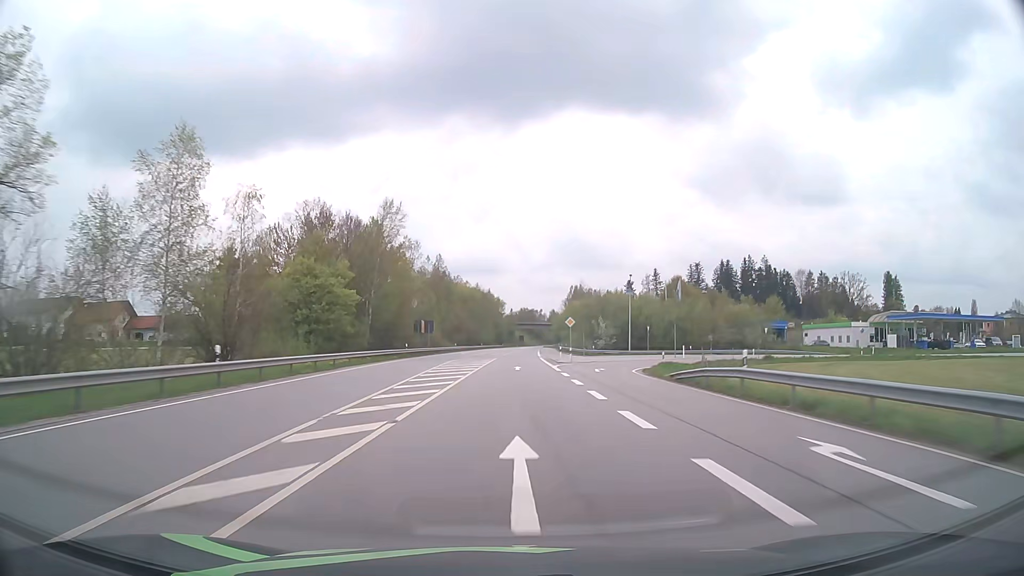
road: primary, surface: asphalt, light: Day
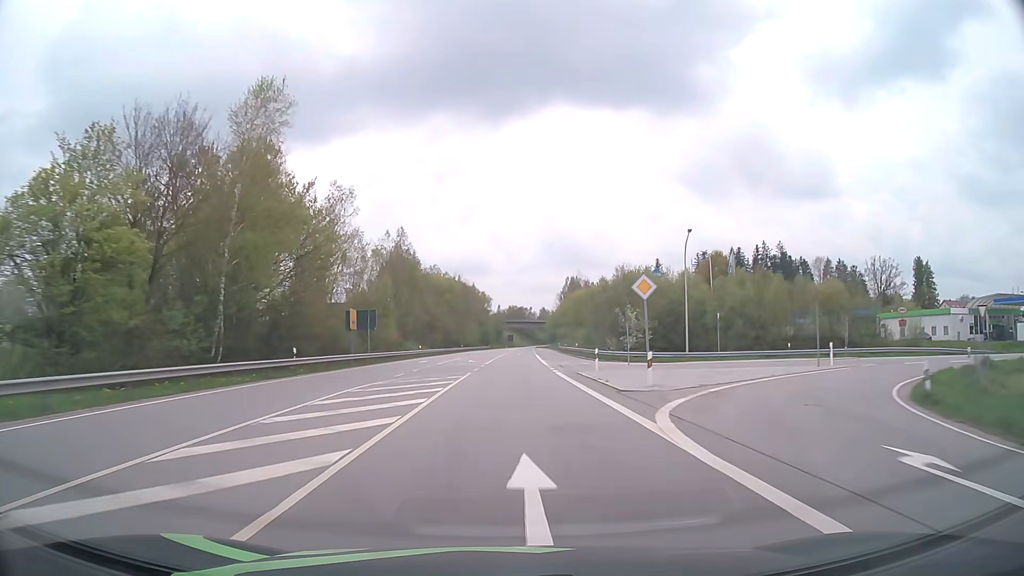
(+0.3, +31.6) m; +1°
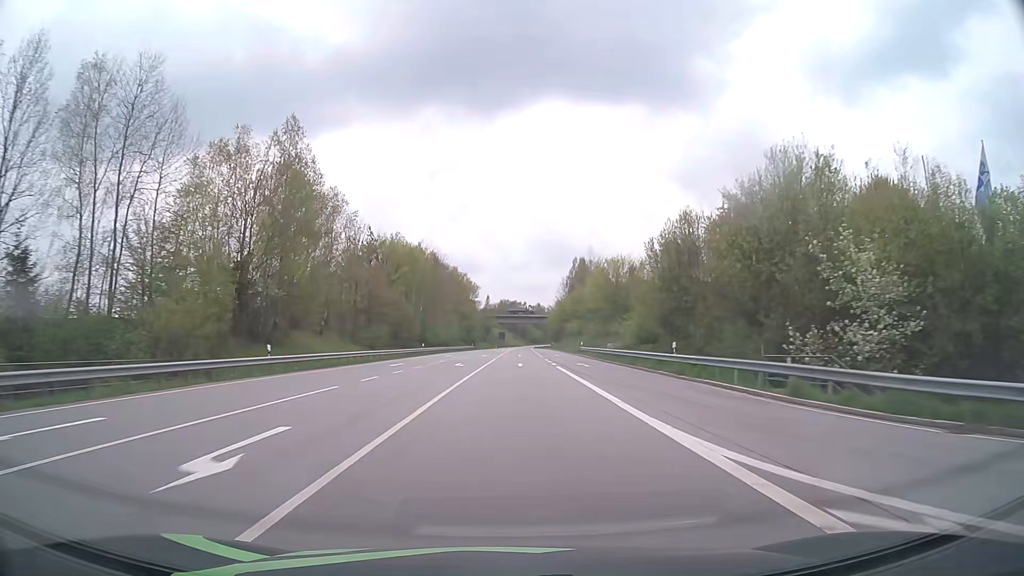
(+0.2, +47.4) m; +1°
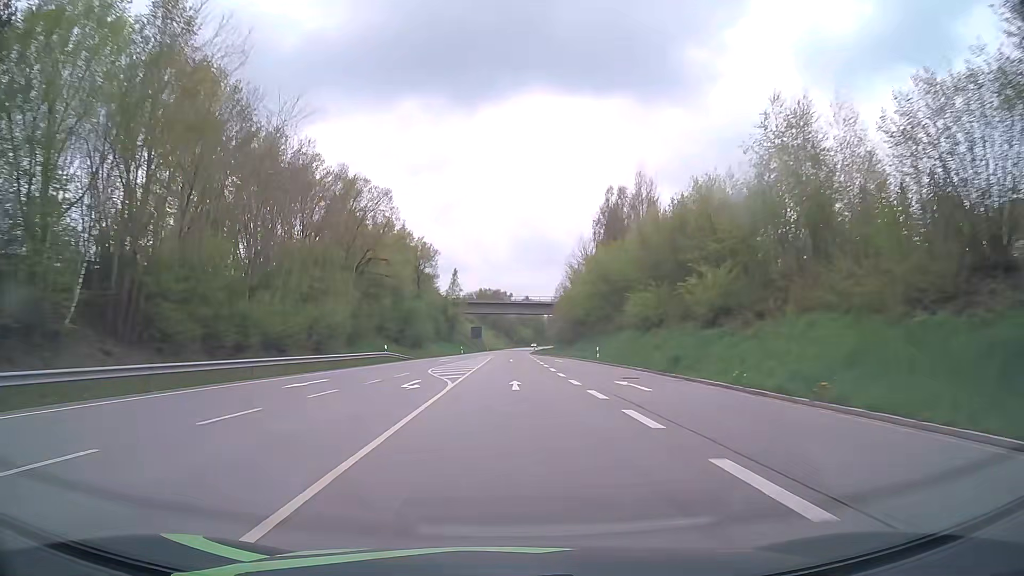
(+1.1, +79.1) m; +1°
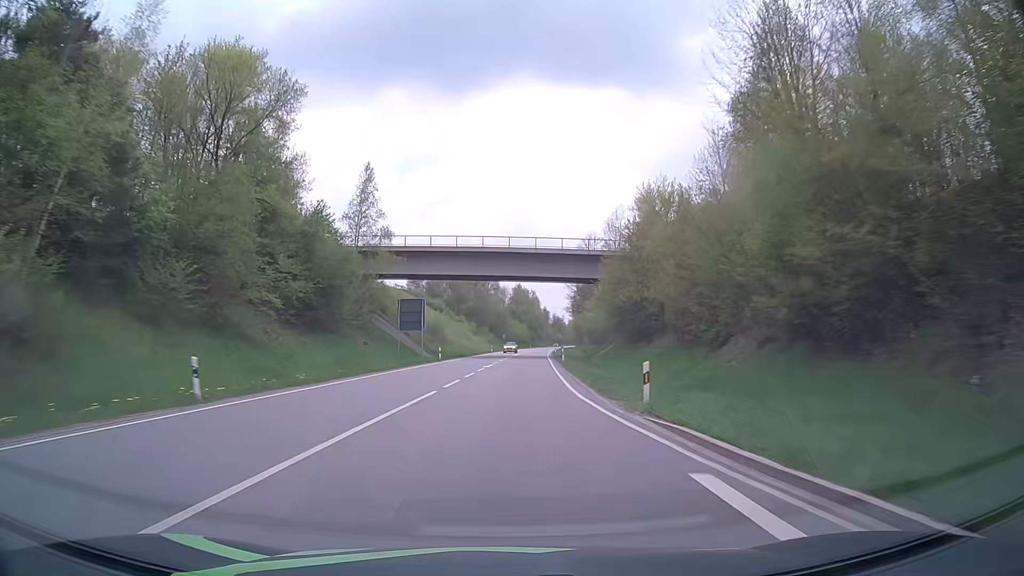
(+0.6, +79.1) m; +1°
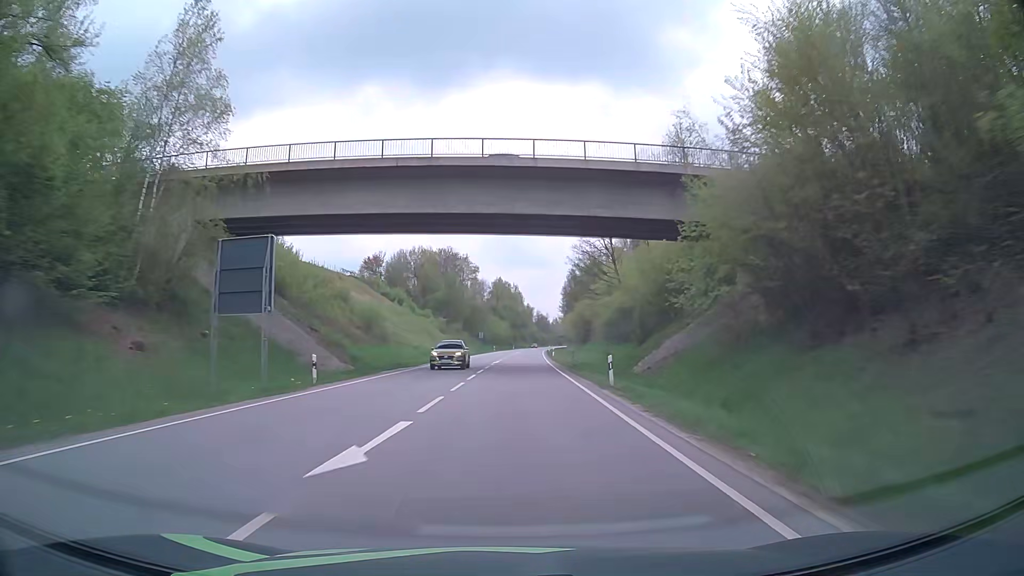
(+0.6, +31.6) m; +2°
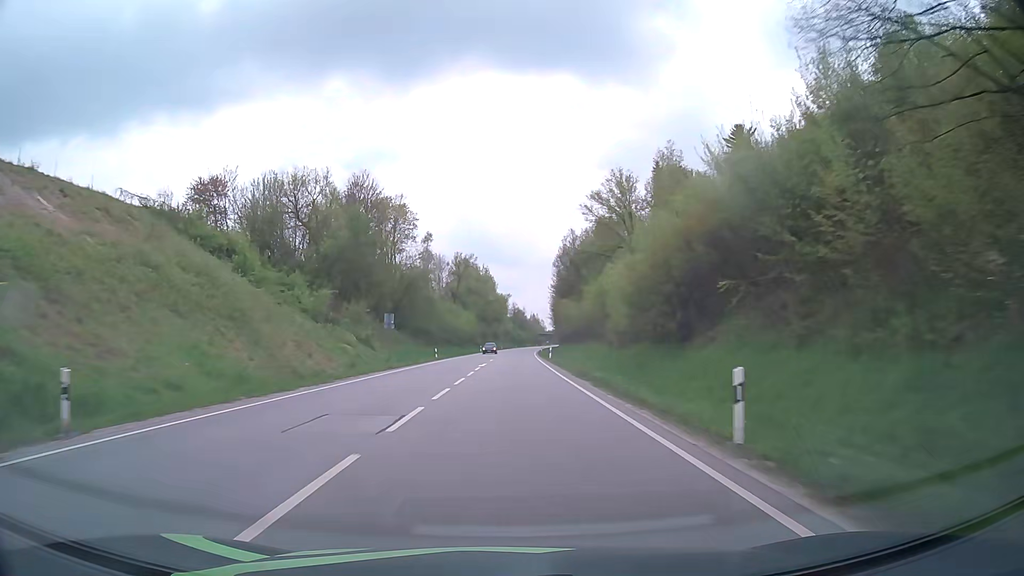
(+1.4, +63.3) m; +2°
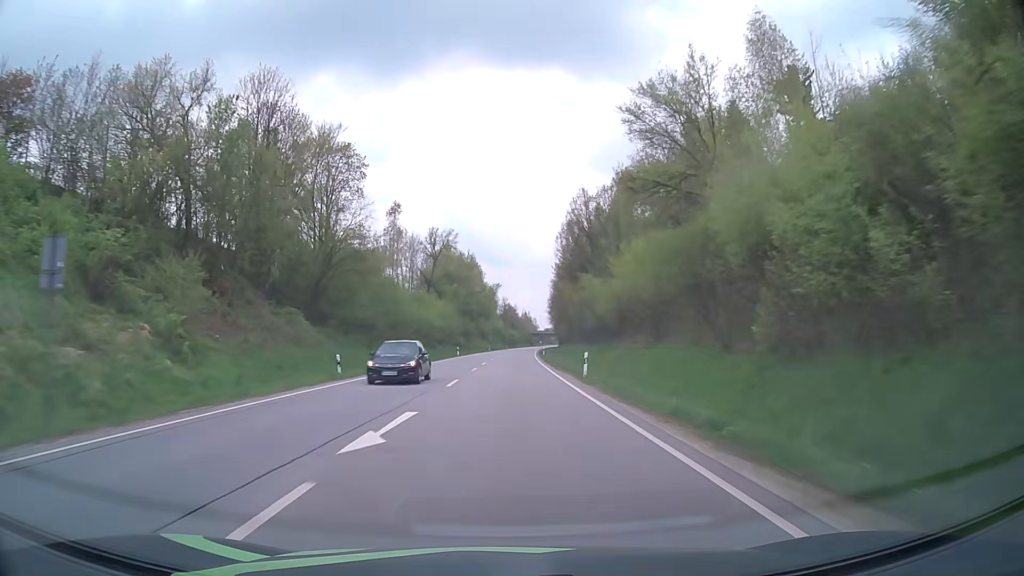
(+0.2, +31.7) m; +1°
